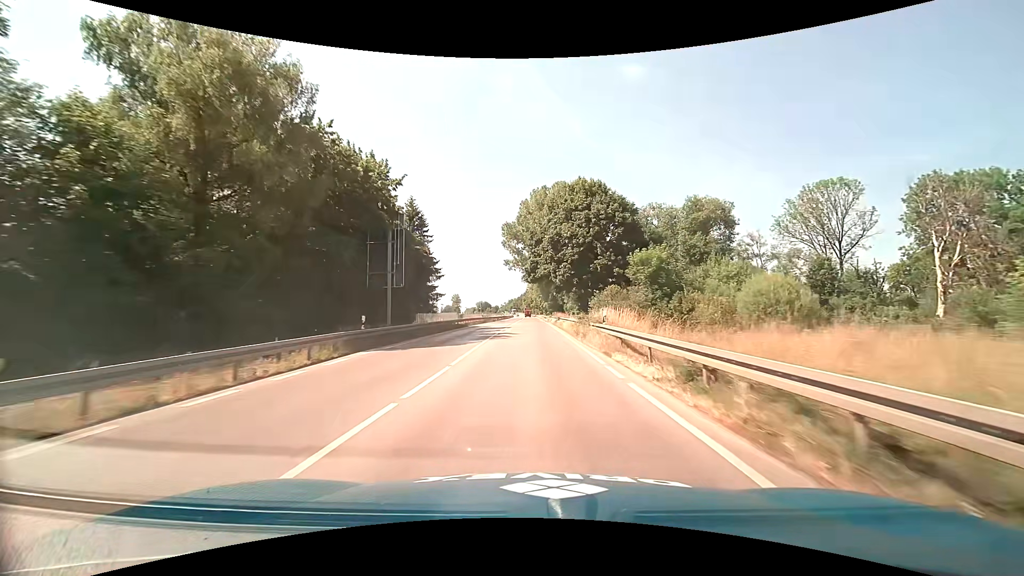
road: trunk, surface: asphalt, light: Day
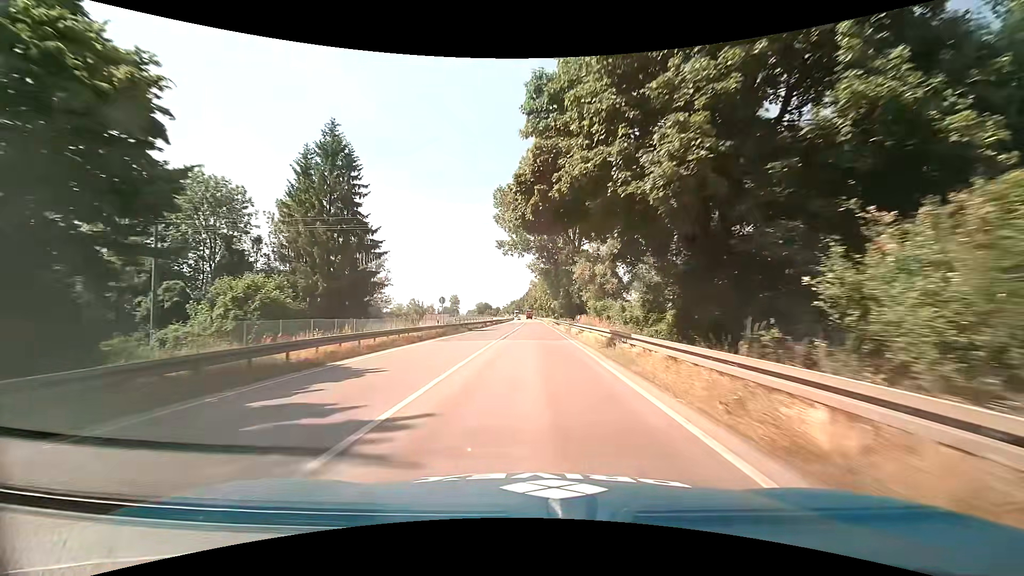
(-0.1, +35.5) m; 0°
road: primary
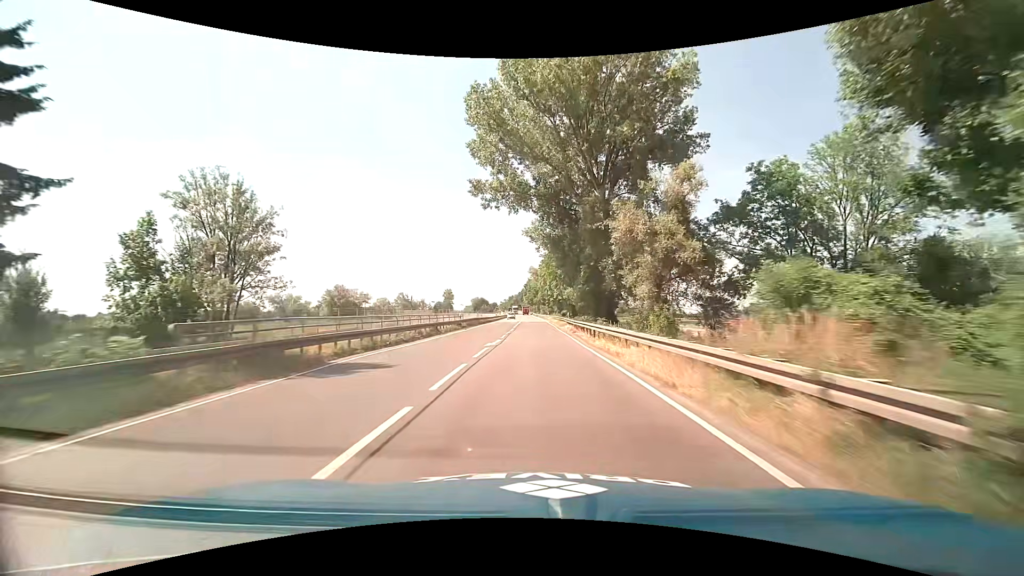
(0.0, +36.4) m; 0°
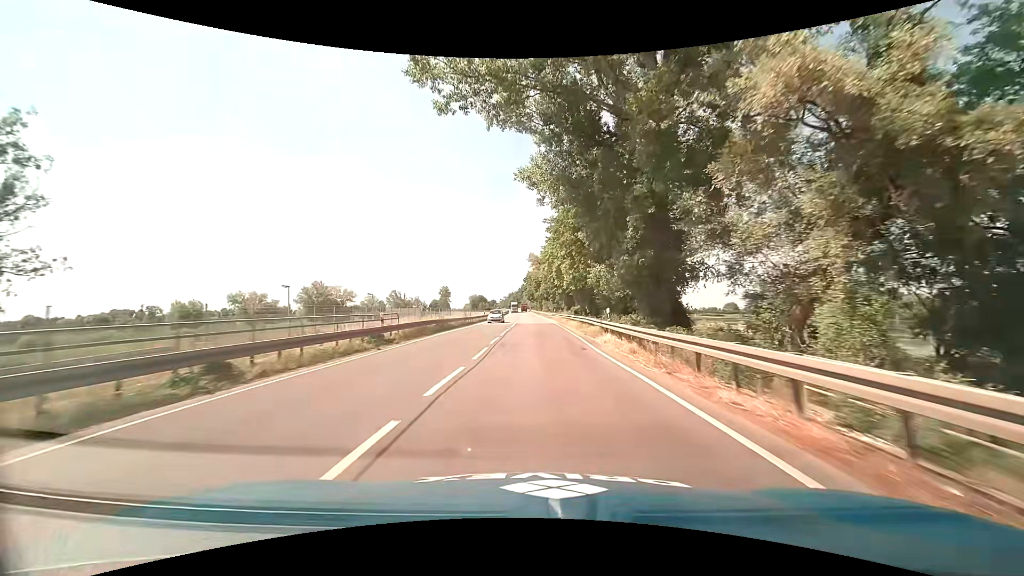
(0.0, +24.2) m; 0°
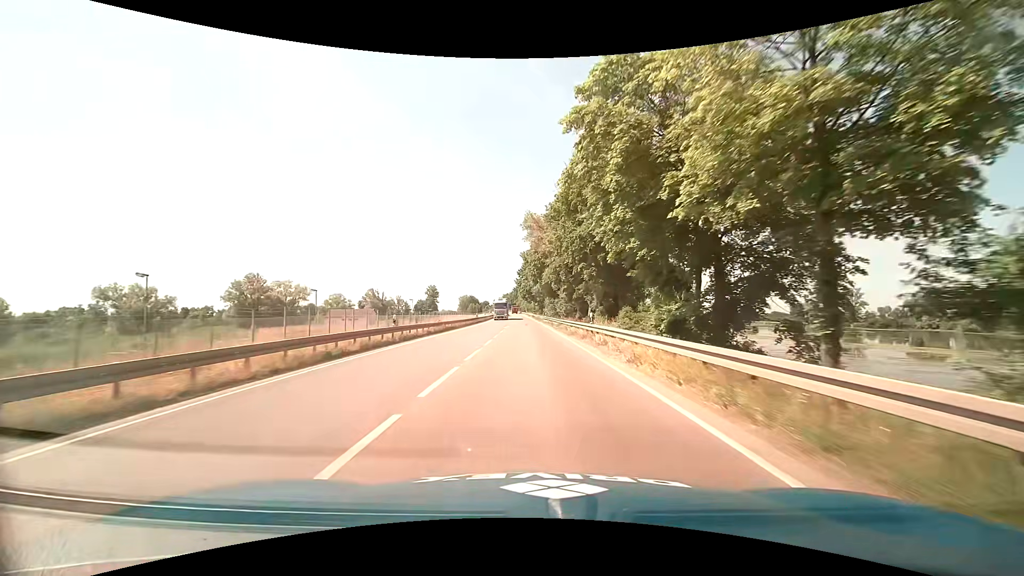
(-0.1, +45.9) m; 0°
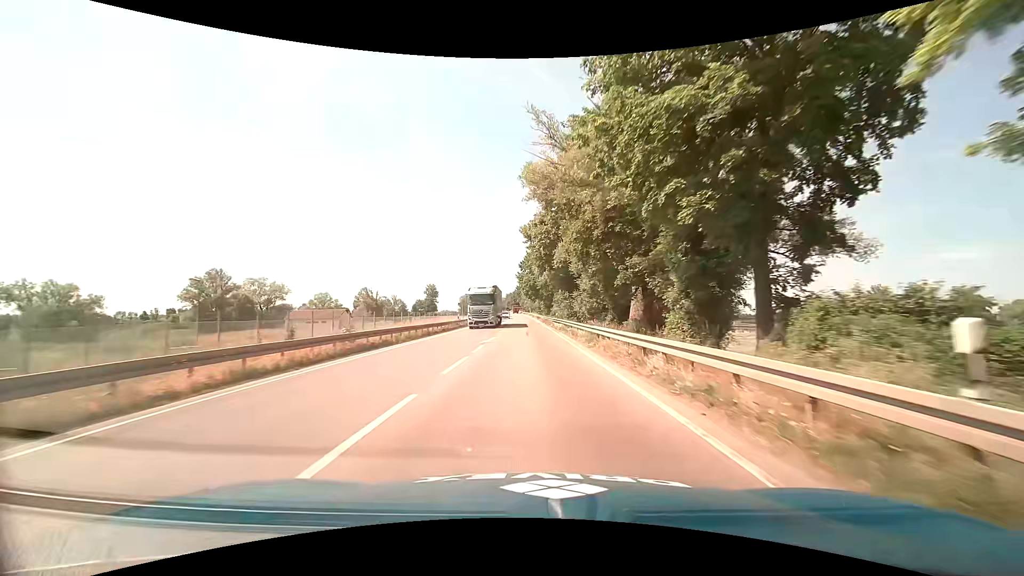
(0.0, +21.9) m; 0°
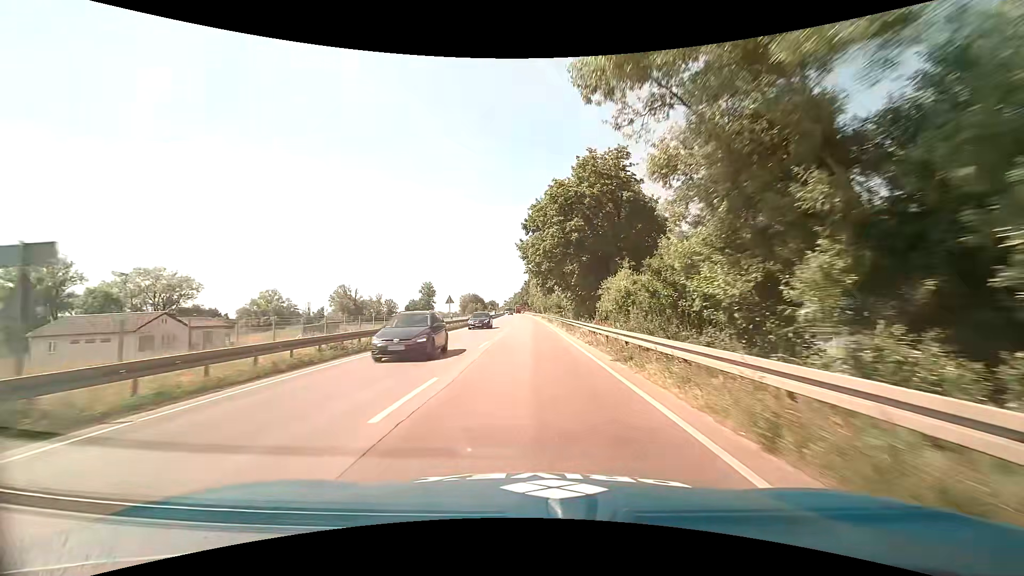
(-0.4, +53.9) m; -1°
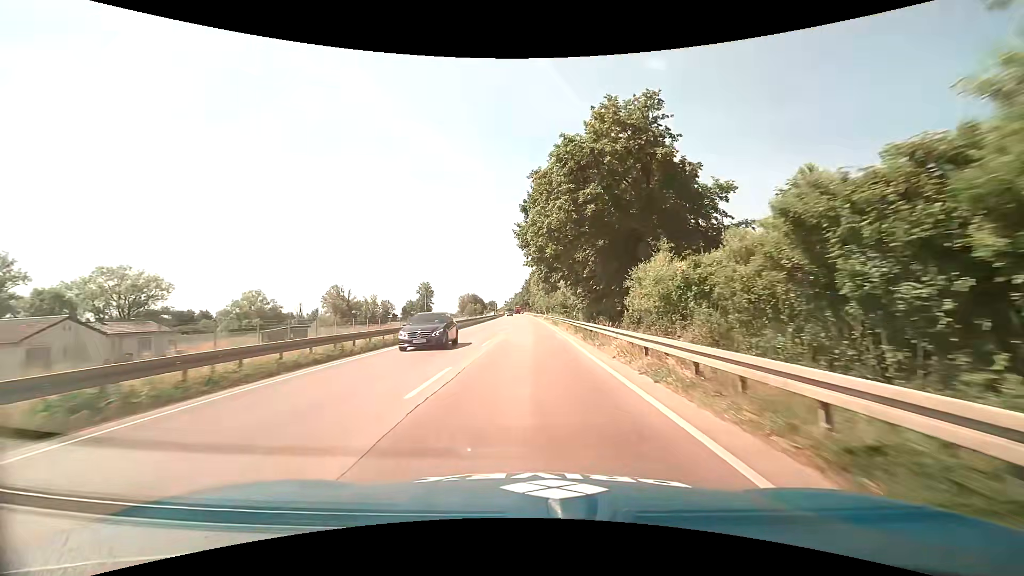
(0.0, +10.8) m; 0°
(0, +10) (0, +20) (0, +30) (0, +40) (0, +50) (-1, +60) (-1, +70) (-1, +80) (-1, +90) (-2, +100) m
